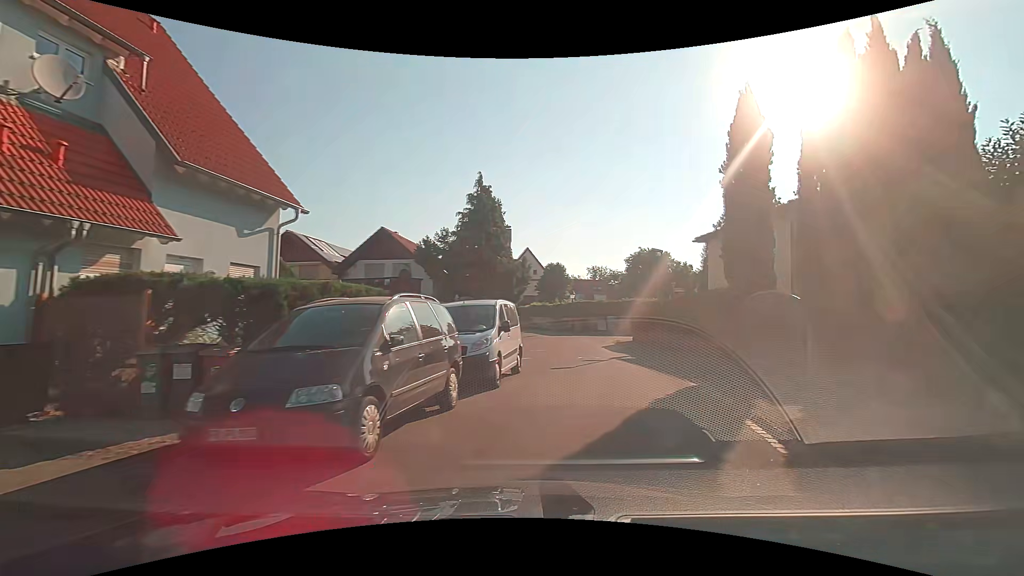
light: Day
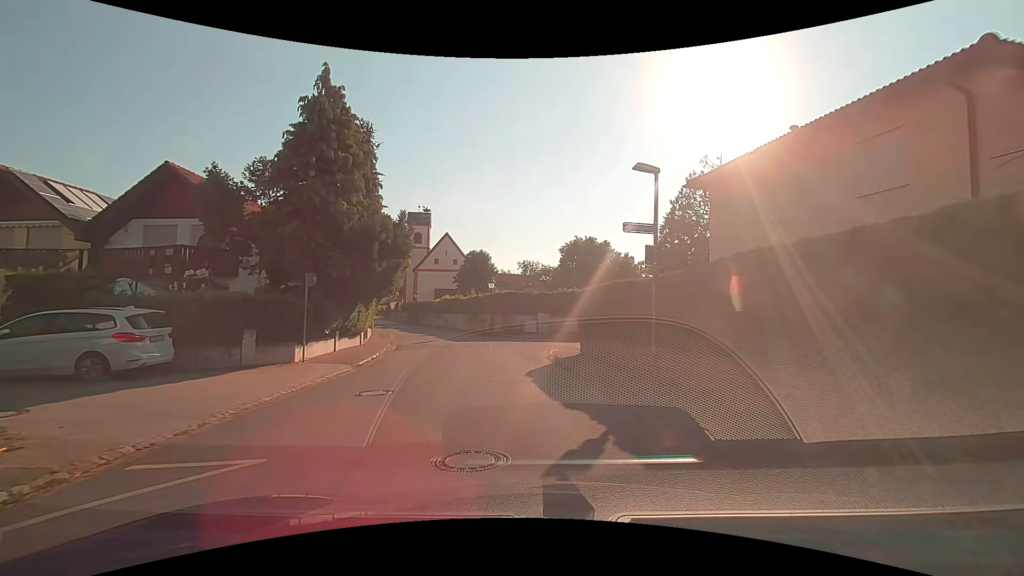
(+1.7, +13.5) m; +7°
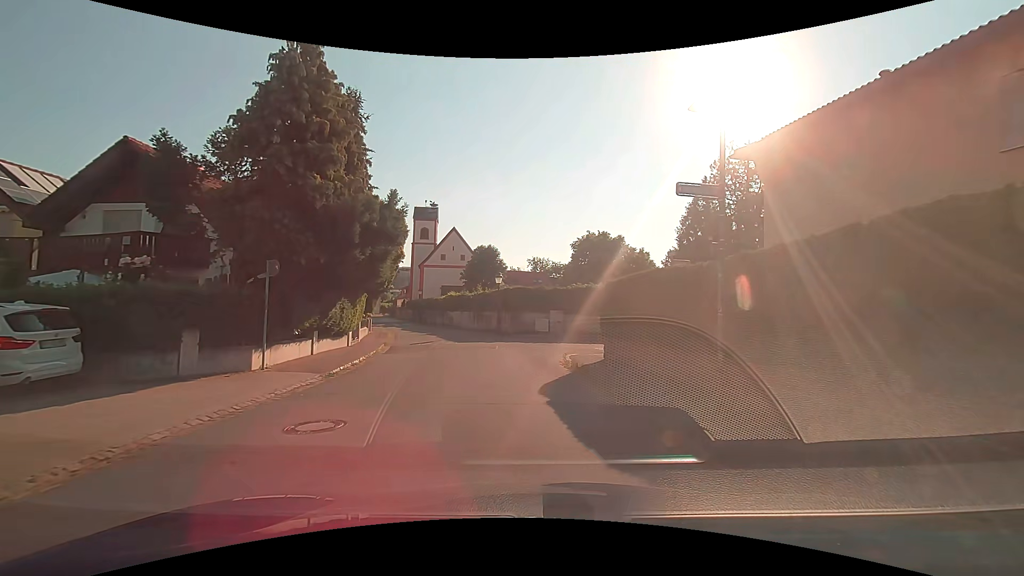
(-0.1, +3.0) m; -2°
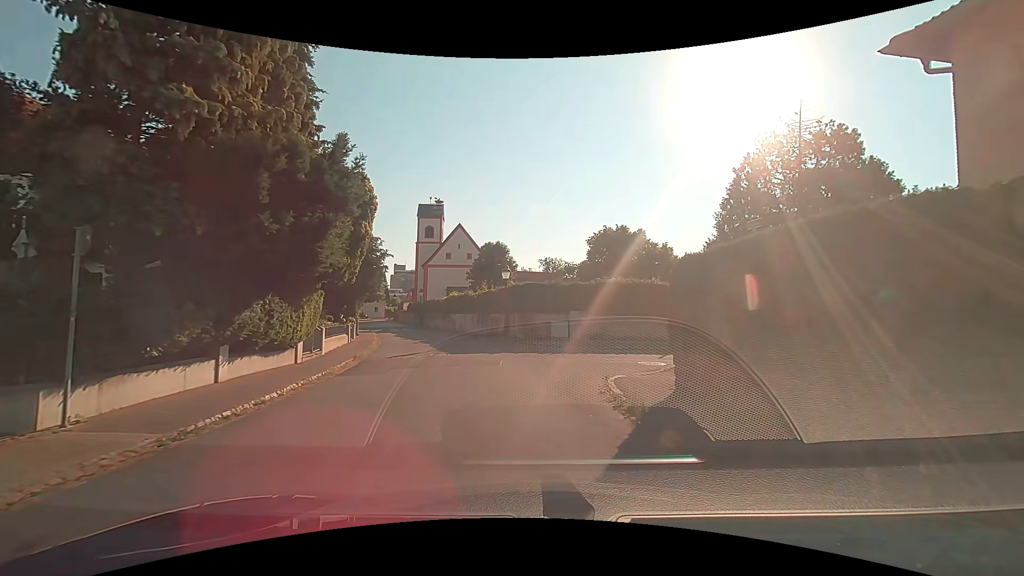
(0.0, +5.7) m; -1°
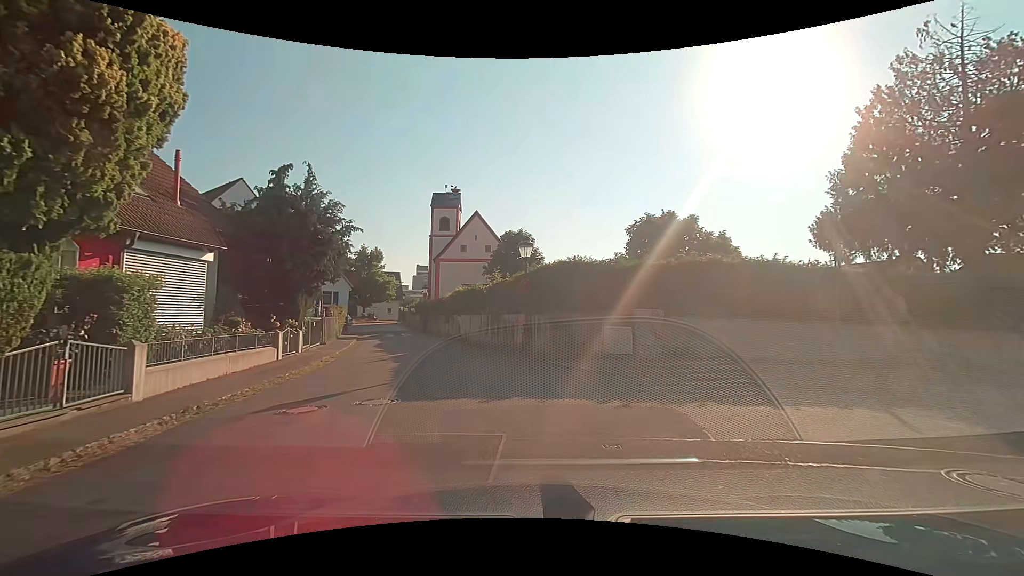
(-0.1, +9.9) m; -2°
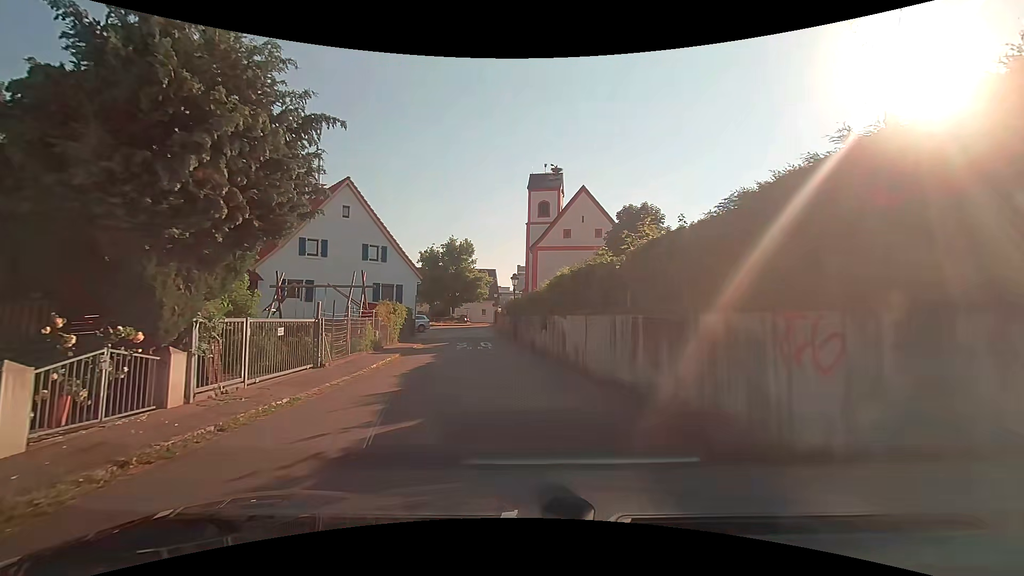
(-1.4, +12.7) m; -12°
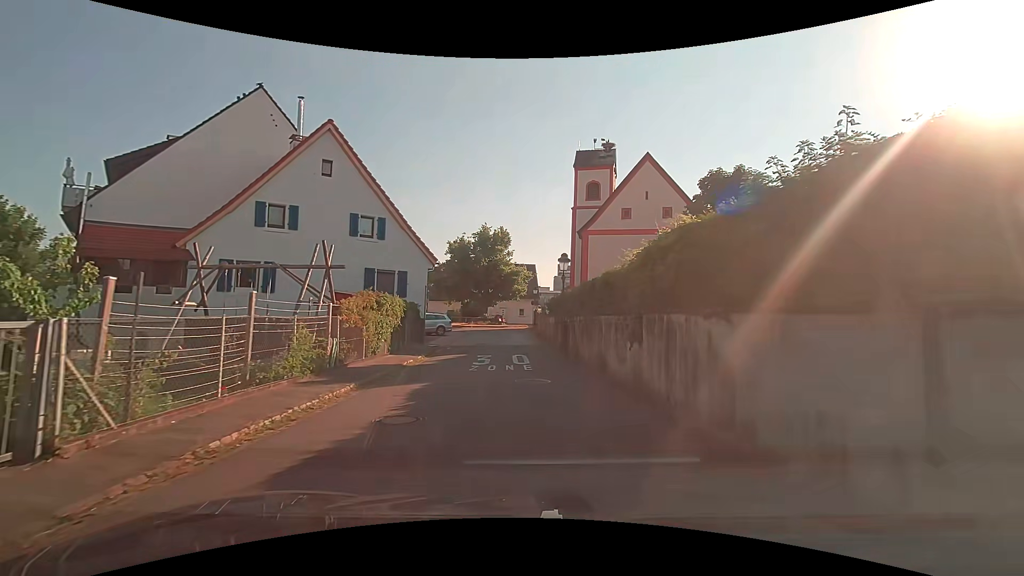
(-0.4, +9.5) m; -4°
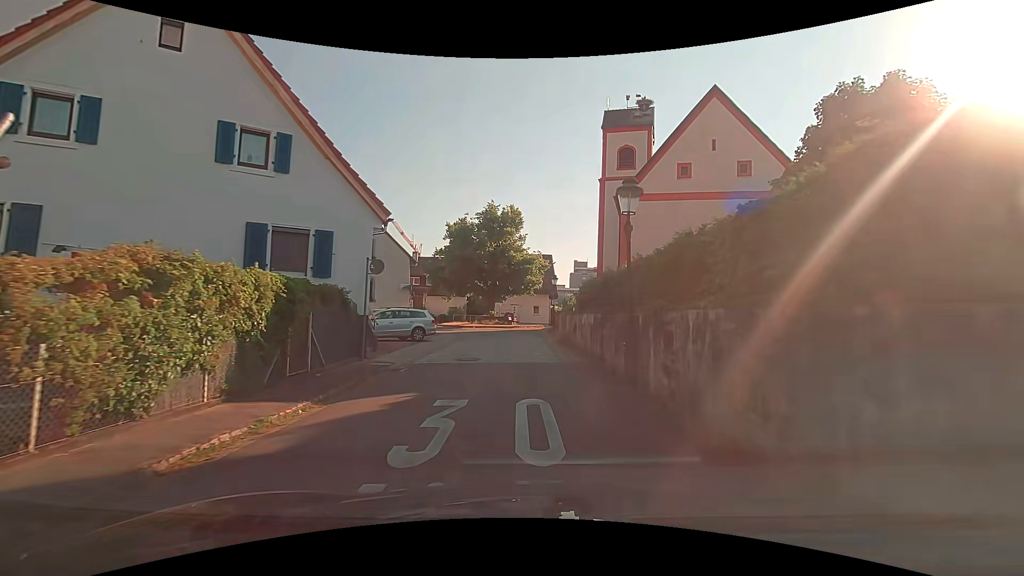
(-0.2, +10.7) m; -1°
